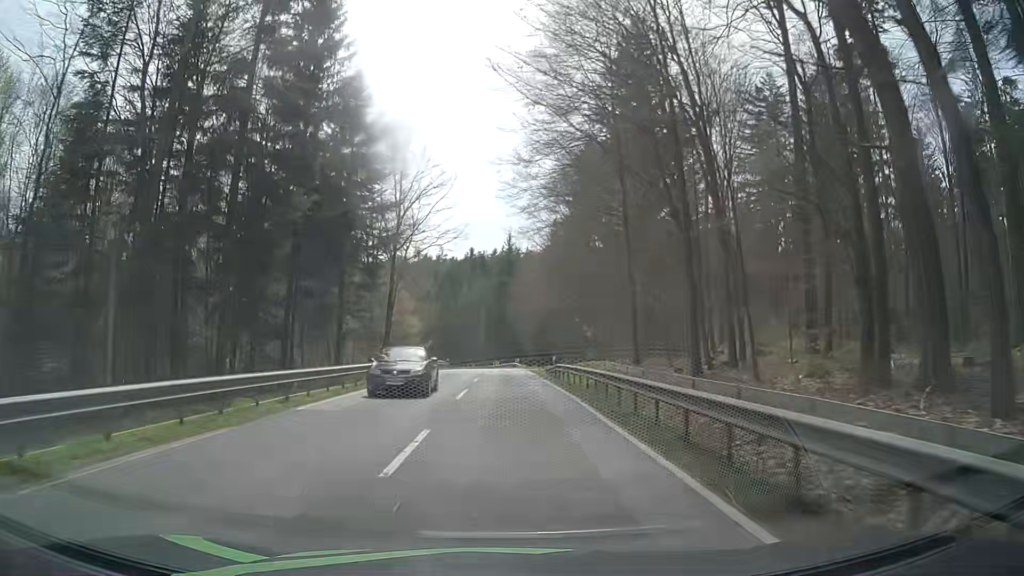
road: secondary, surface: asphalt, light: Day
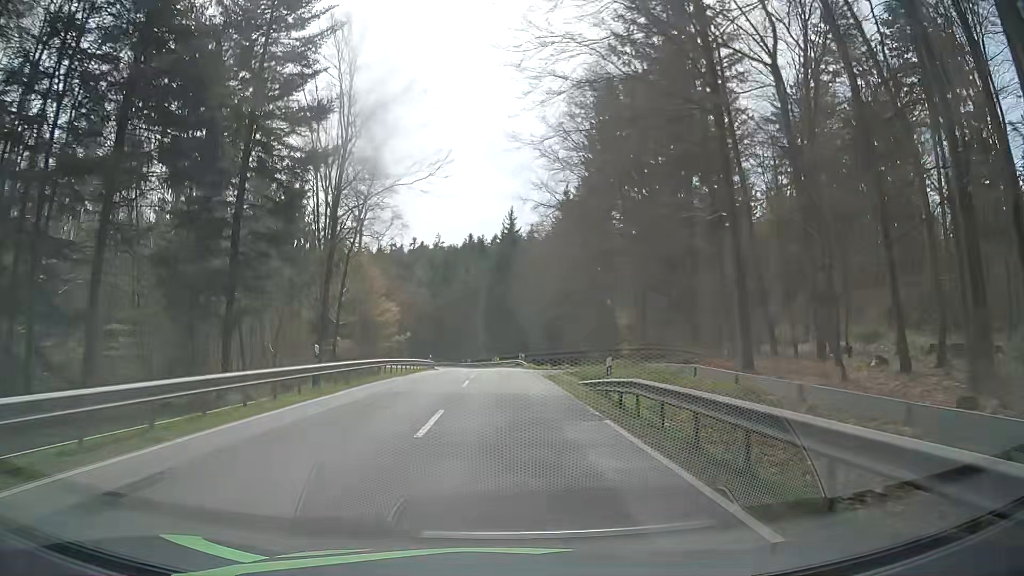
(+0.1, +18.6) m; 0°
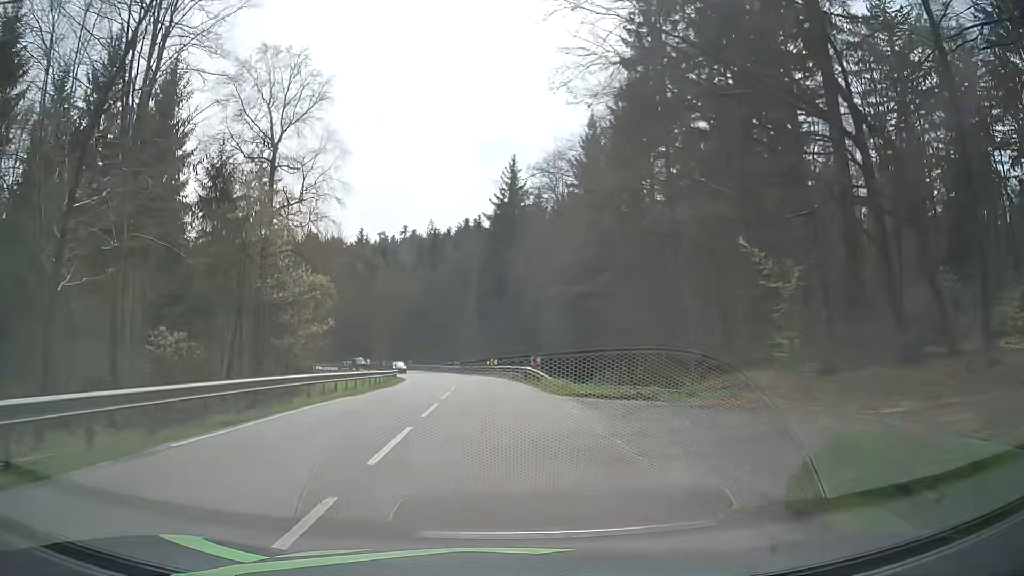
(+0.2, +27.3) m; 0°
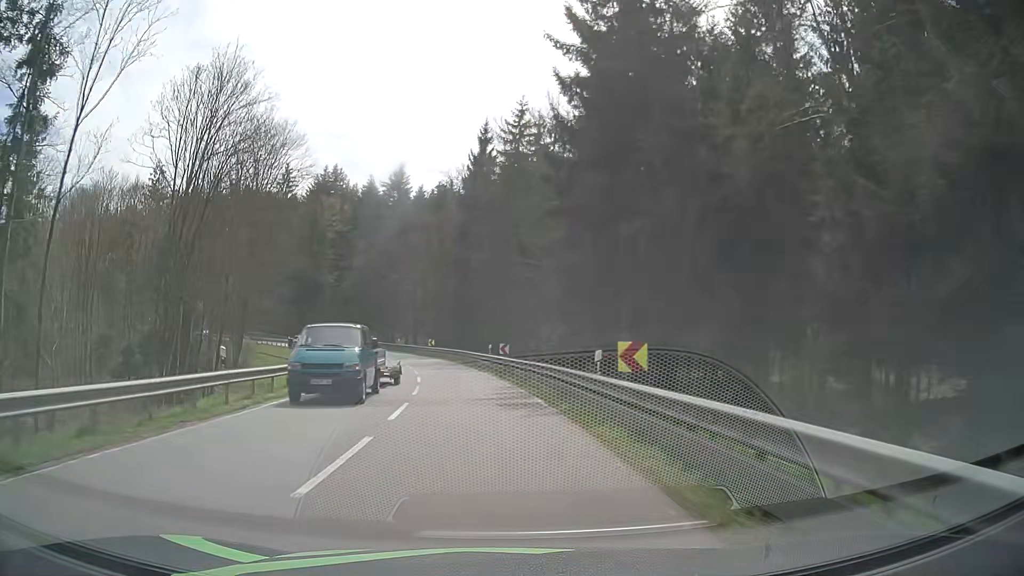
(-1.2, +46.2) m; -5°
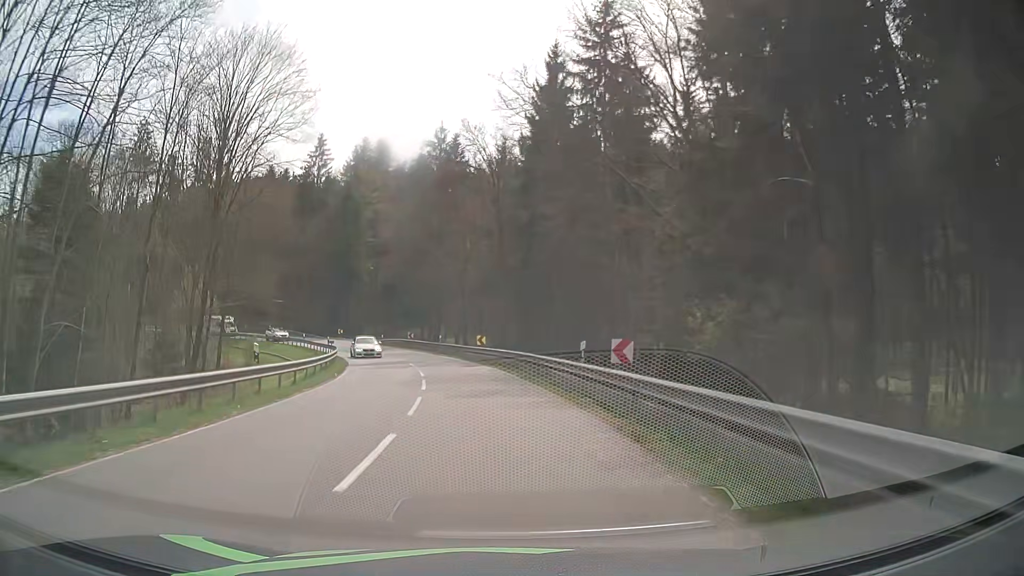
(-1.0, +19.1) m; -5°
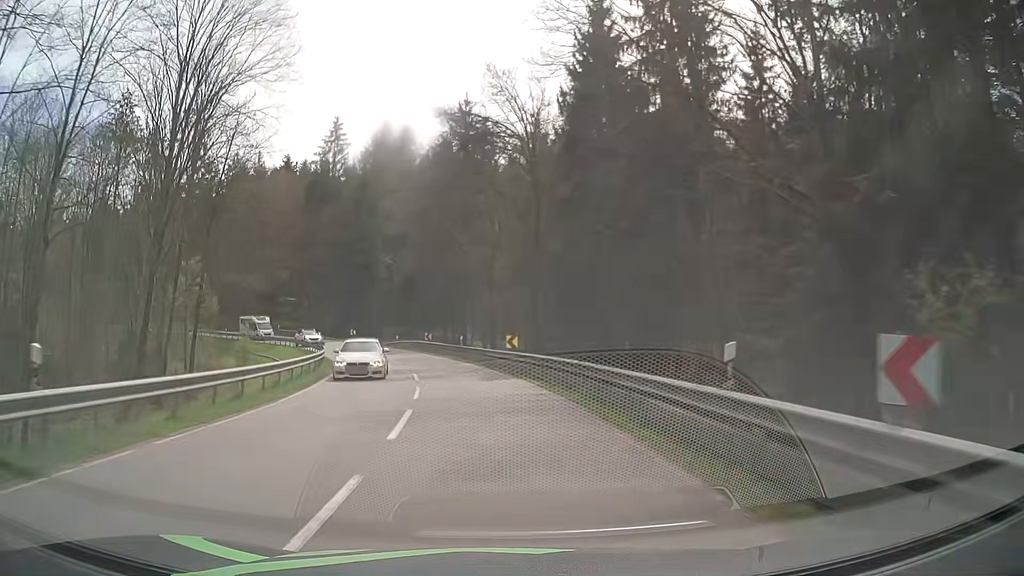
(-0.3, +9.7) m; -3°
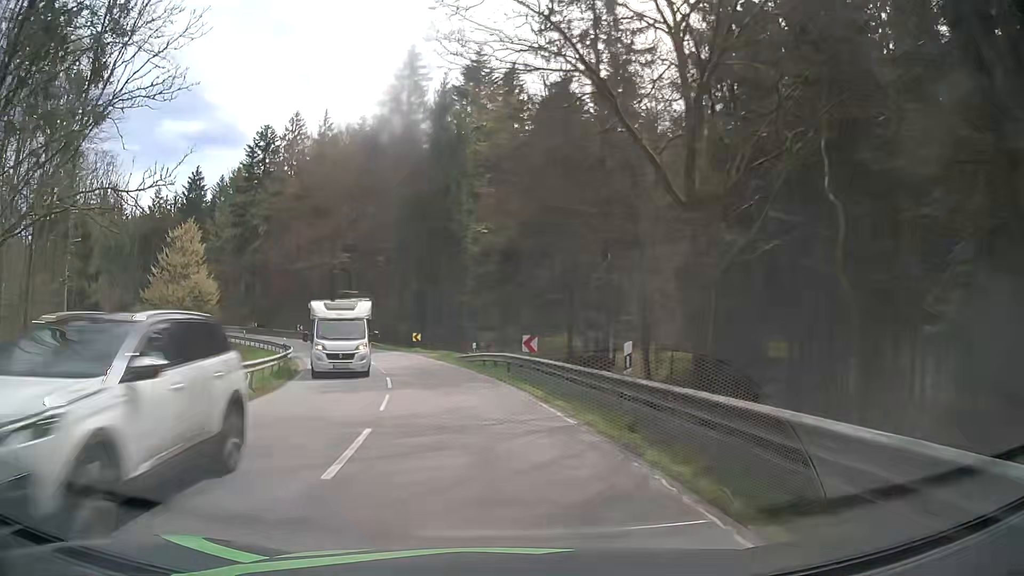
(-2.1, +28.5) m; -10°
(0, +10) (-2, +20) (-4, +30) (-7, +39) (-11, +48) (-16, +57) (-22, +65) (-28, +73) (-35, +80) (-43, +86) m
